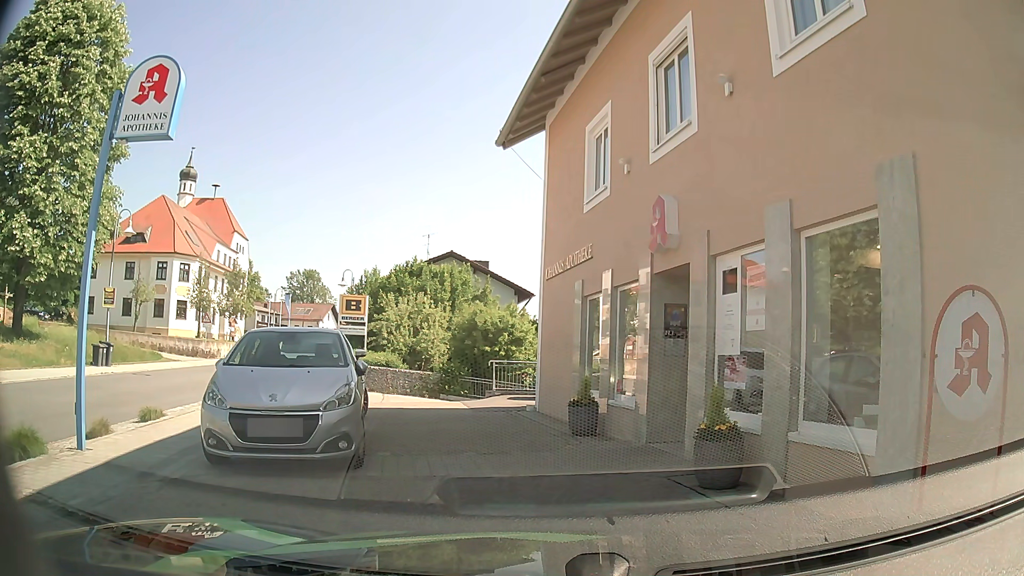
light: Day
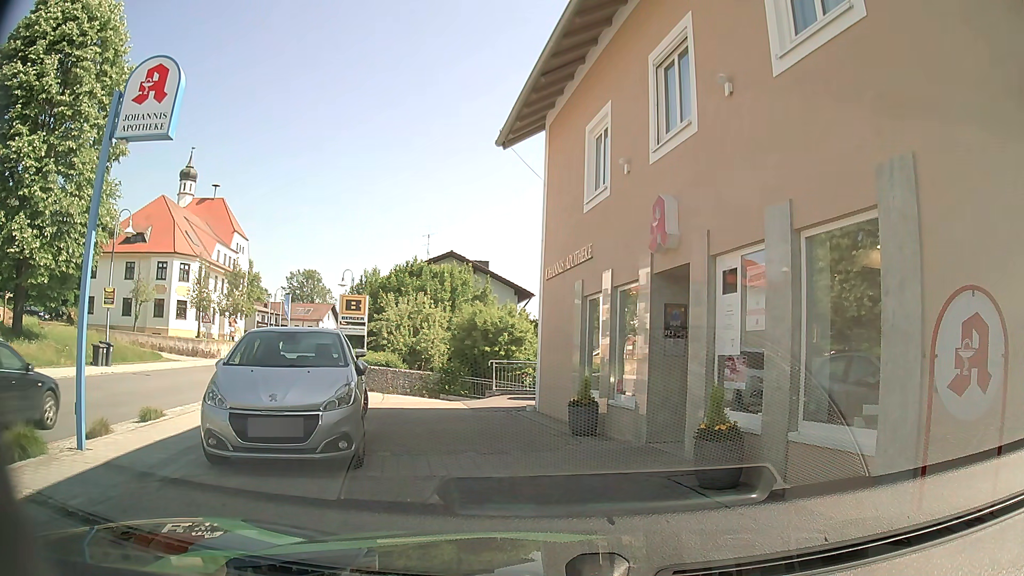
(0.0, 0.0) m; 0°
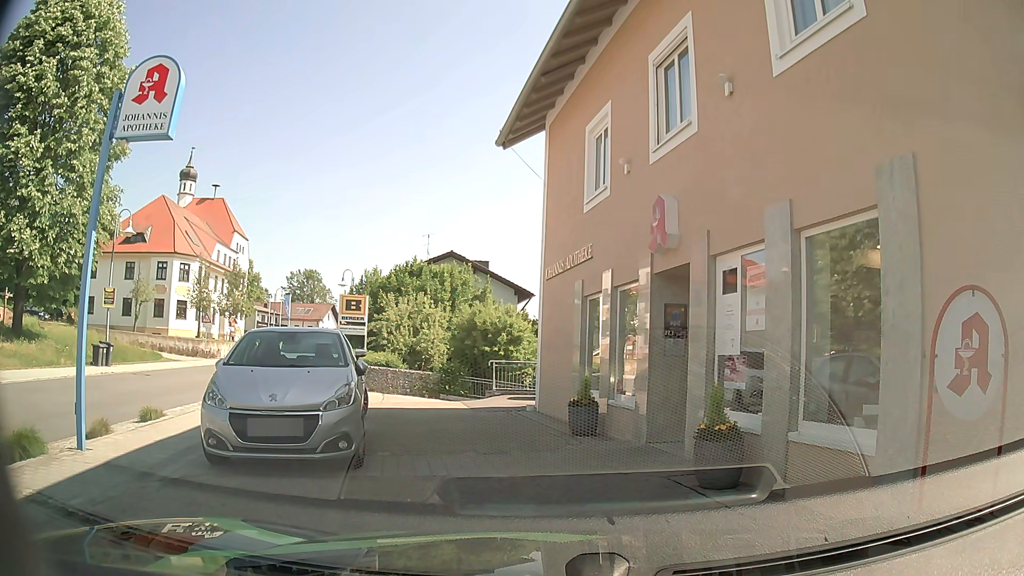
(0.0, 0.0) m; 0°
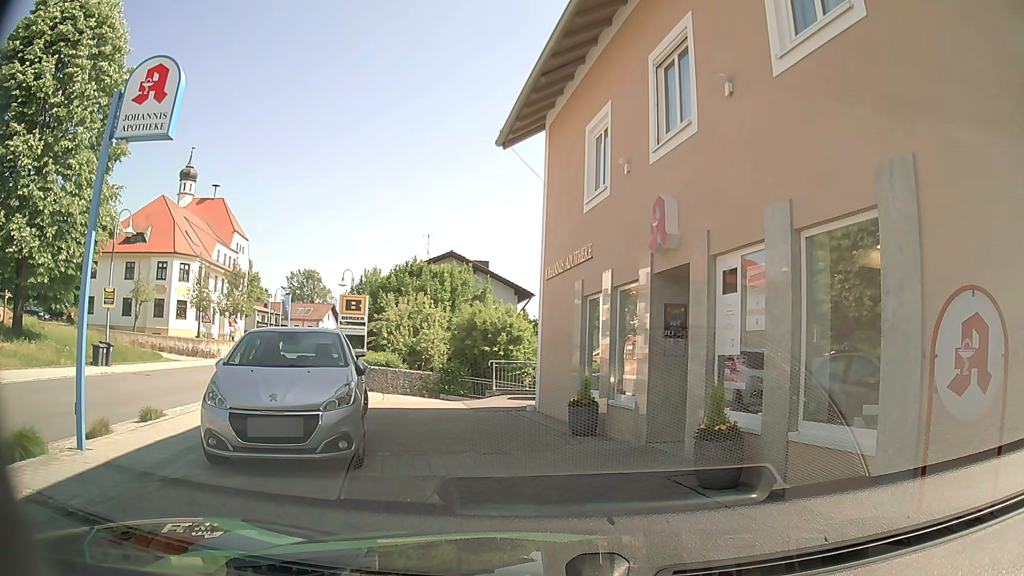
(0.0, 0.0) m; 0°
